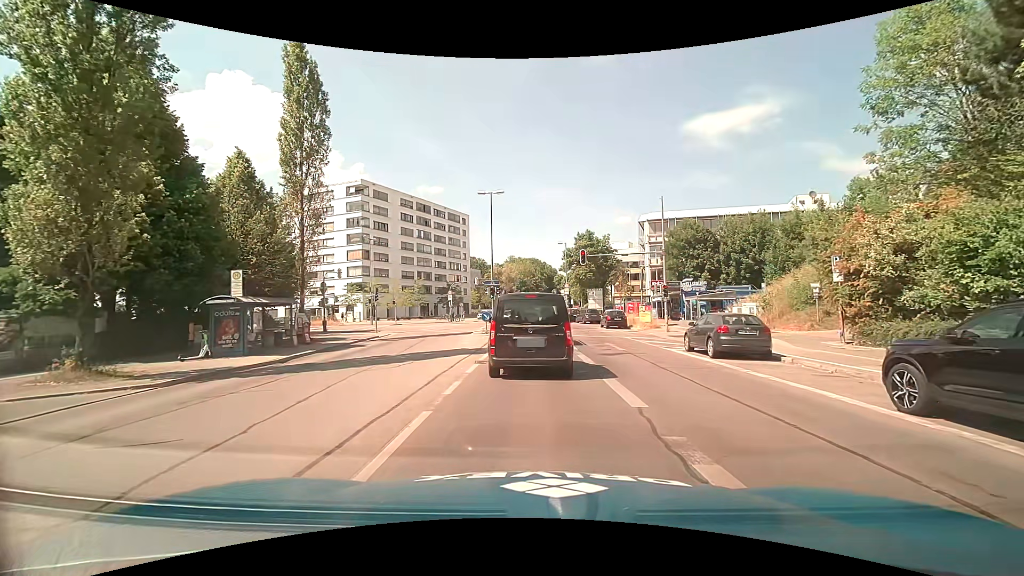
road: secondary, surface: asphalt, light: Day
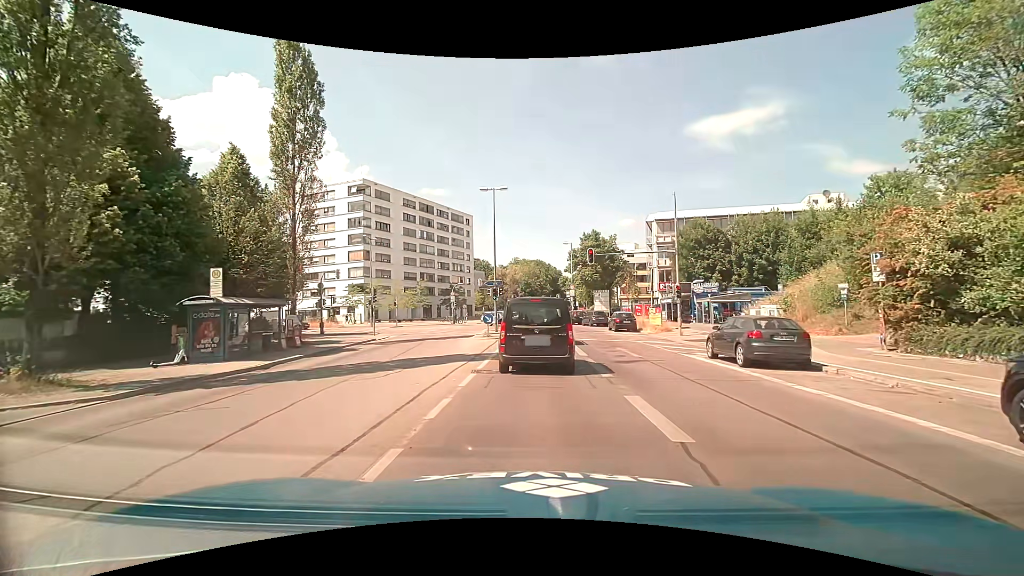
(0.0, +1.9) m; -2°
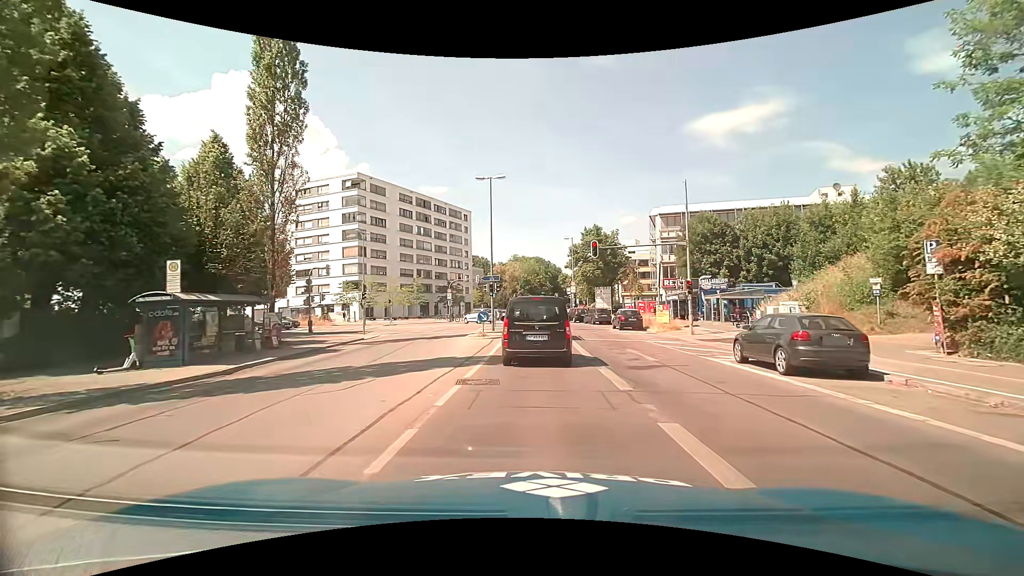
(0.0, +2.4) m; +1°
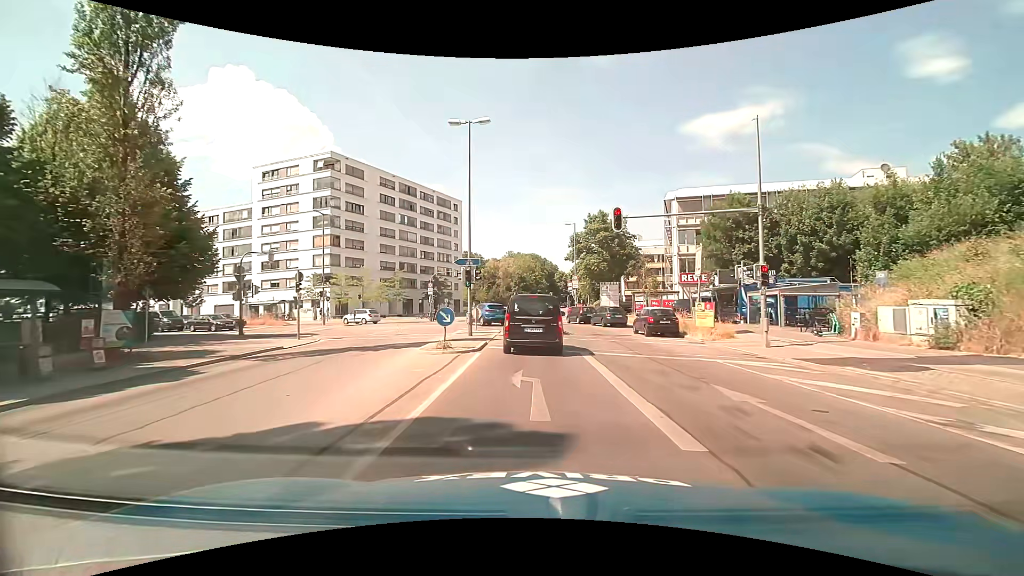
(0.0, +9.9) m; -1°
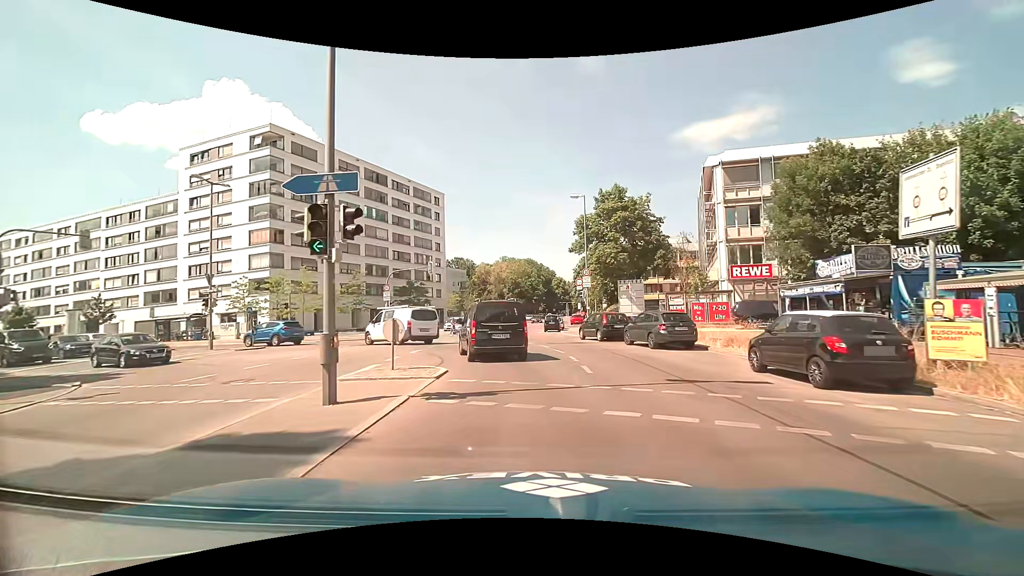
(+0.5, +15.8) m; +1°
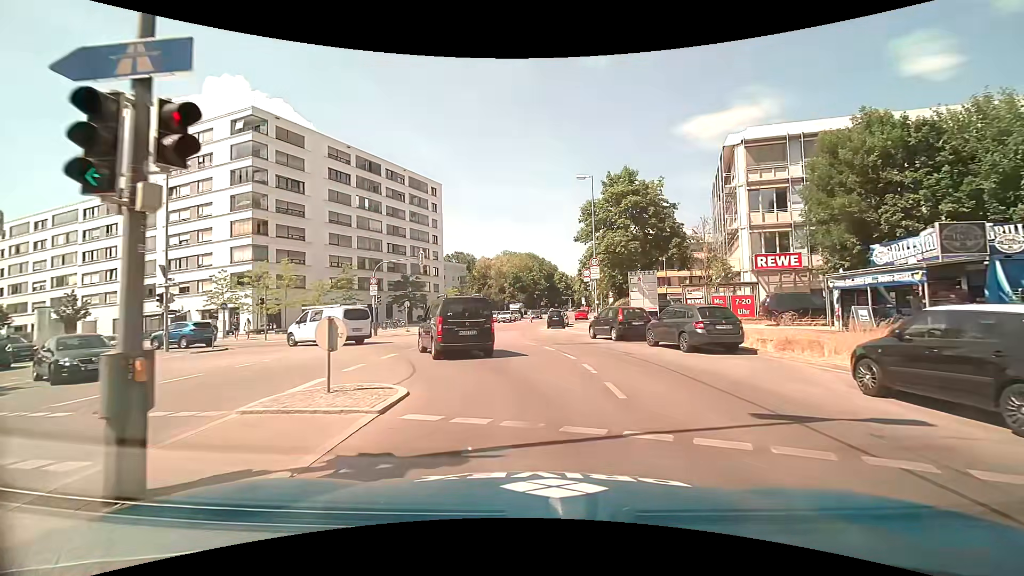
(0.0, +4.0) m; +1°
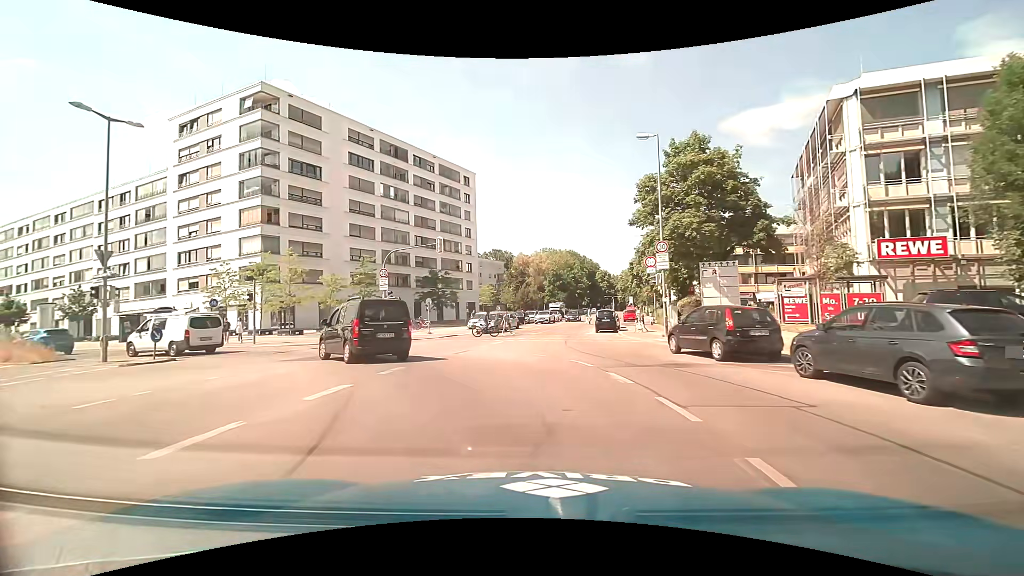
(-0.3, +7.5) m; -4°
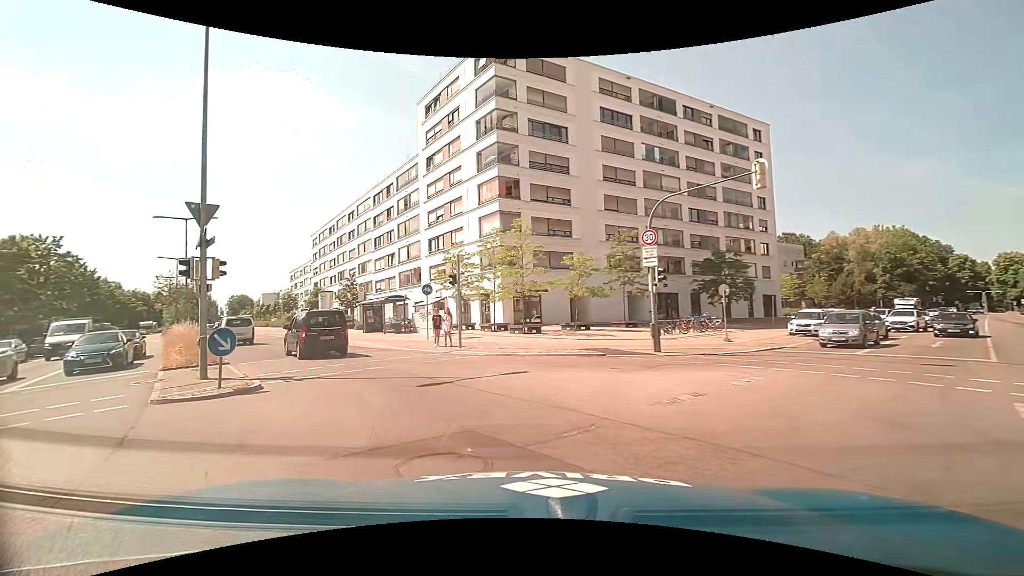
(-3.3, +13.5) m; -31°
(-2, +10) (-8, +18) (-13, +26) (-19, +34) (-25, +42) (-31, +50) (-37, +58) (-43, +66) (-49, +75) (-55, +83) m
